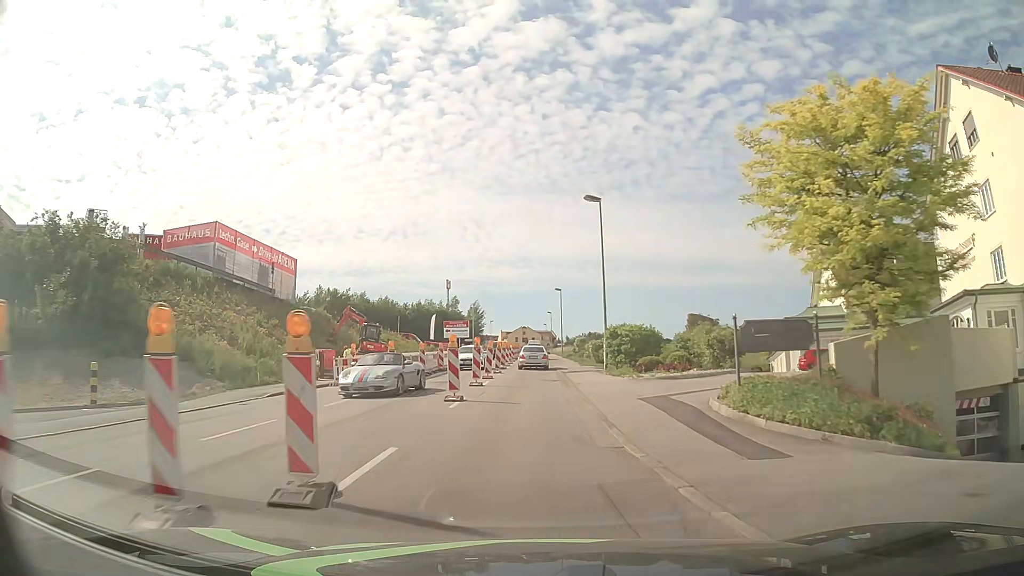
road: tertiary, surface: asphalt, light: Day
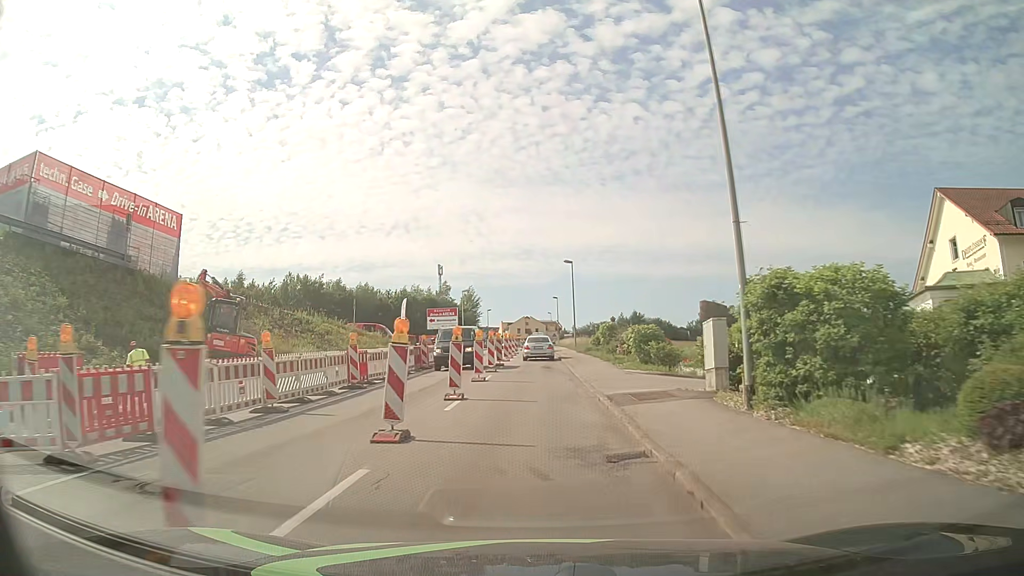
(-0.1, +19.8) m; 0°
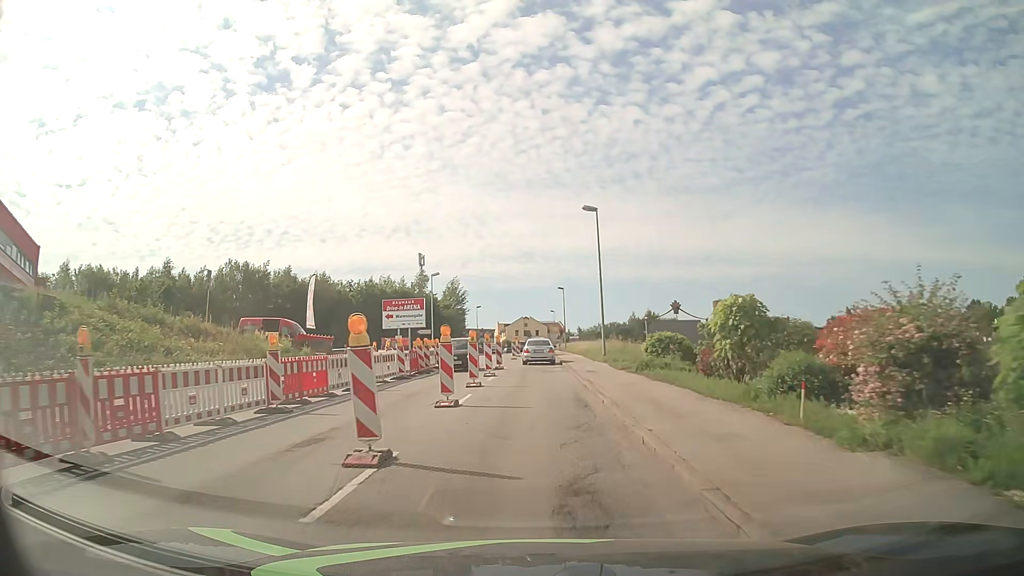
(+0.1, +25.9) m; 0°
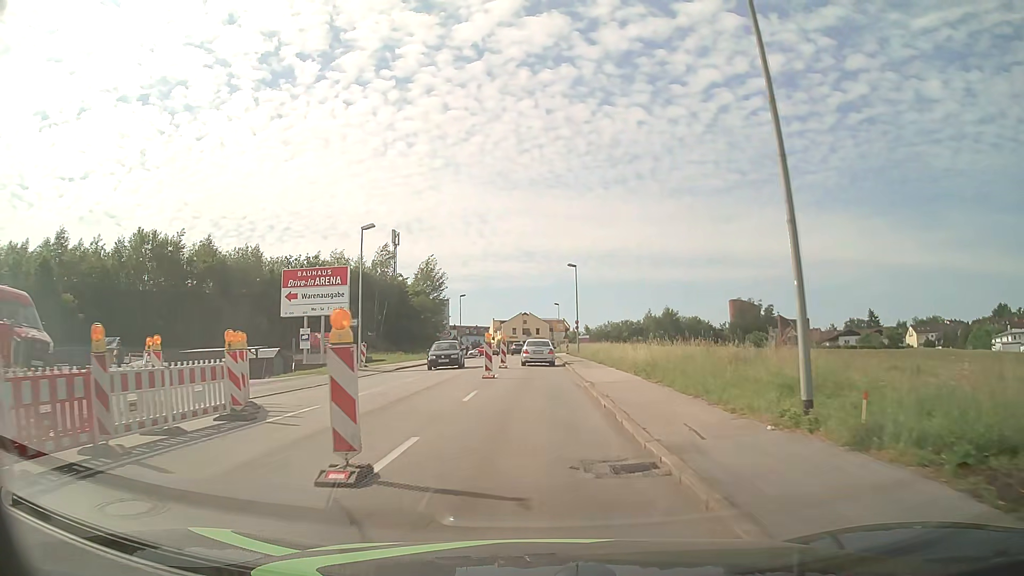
(0.0, +26.0) m; 0°
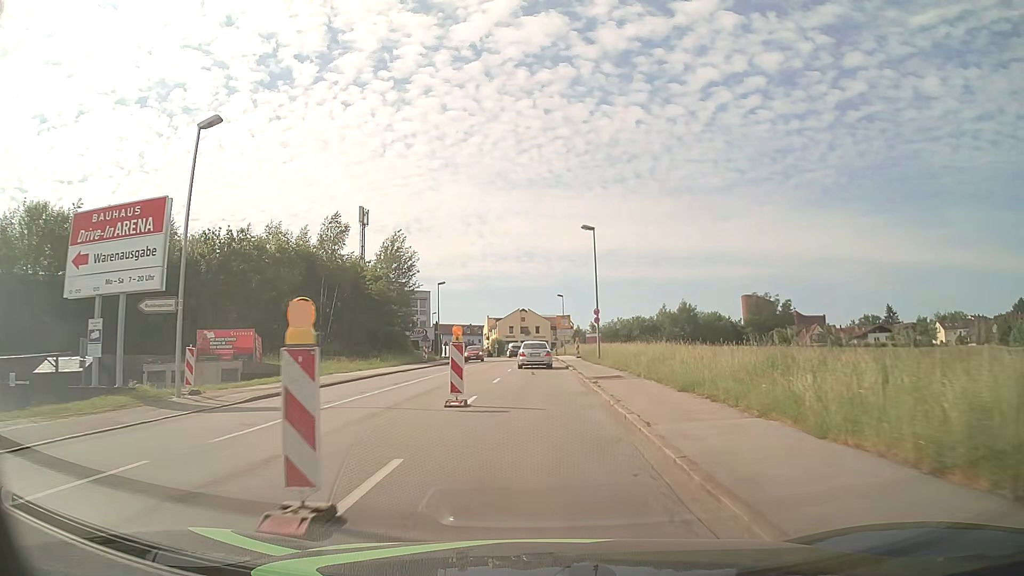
(0.0, +19.7) m; 0°
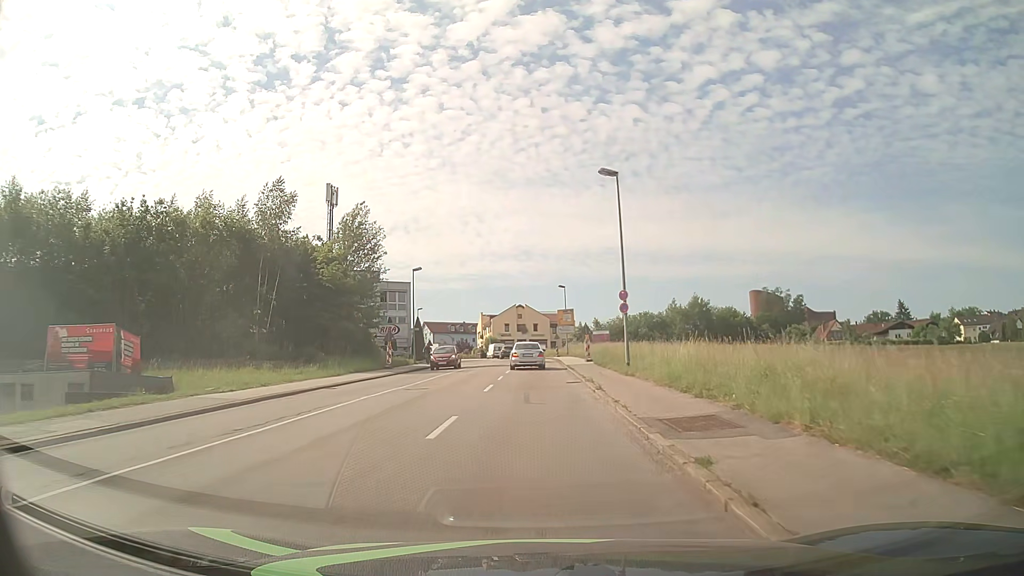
(+0.1, +13.2) m; 0°
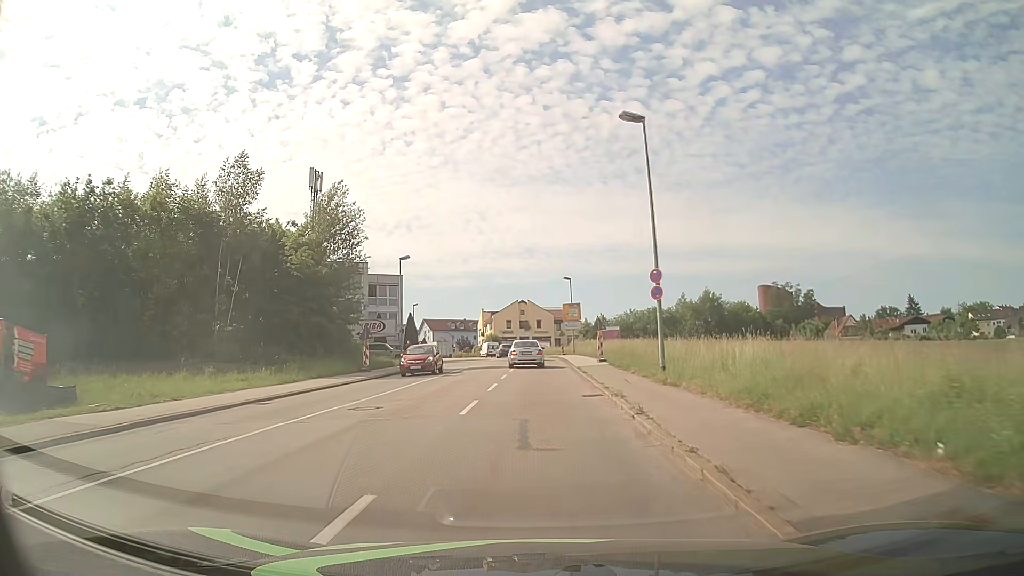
(0.0, +6.7) m; 0°
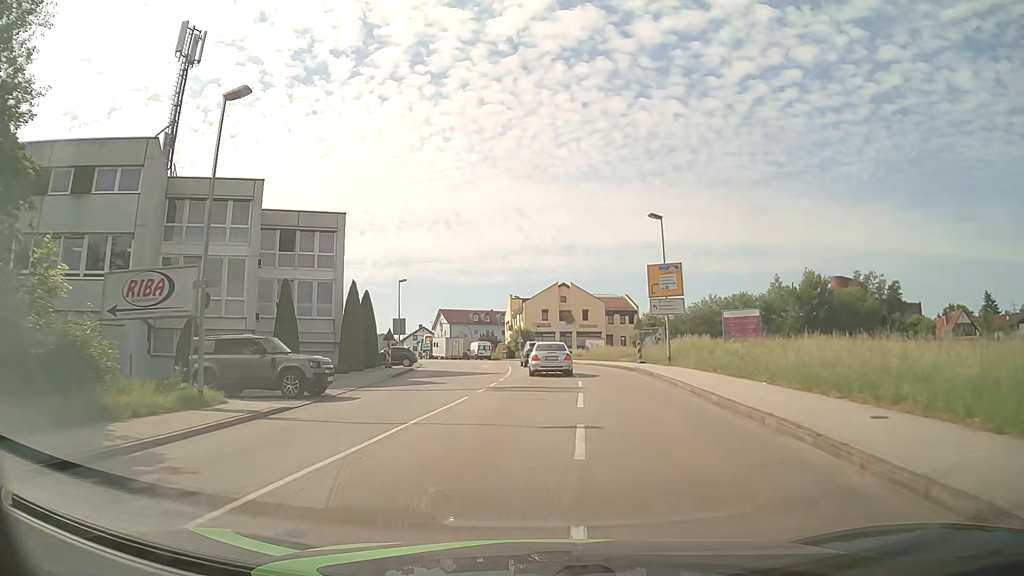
(-1.1, +35.0) m; -3°
(0, +10) (0, +20) (0, +30) (0, +40) (-1, +50) (-2, +60) (-4, +70) (-7, +79) (-10, +89) (-14, +98) m
